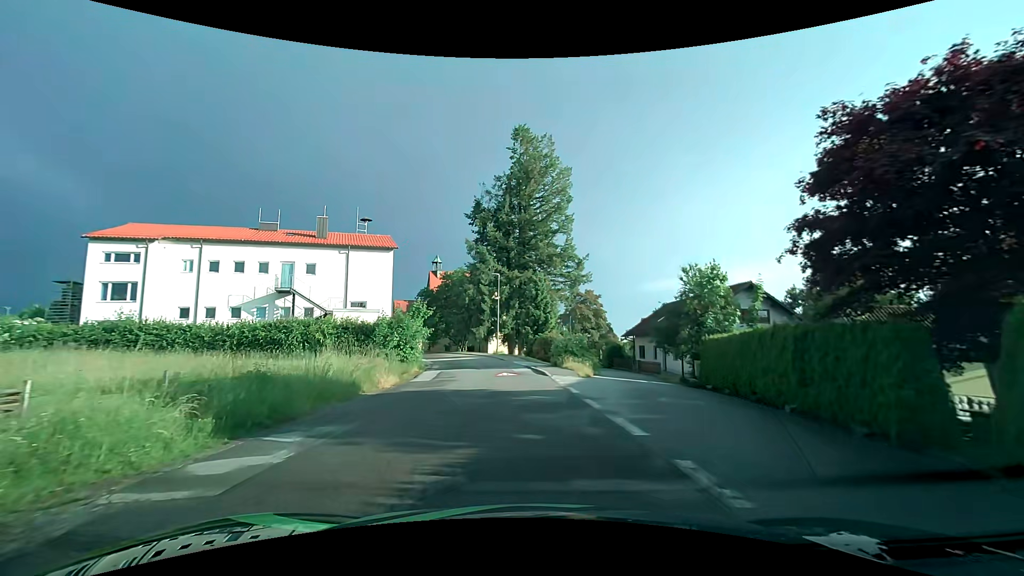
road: residential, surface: asphalt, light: Day
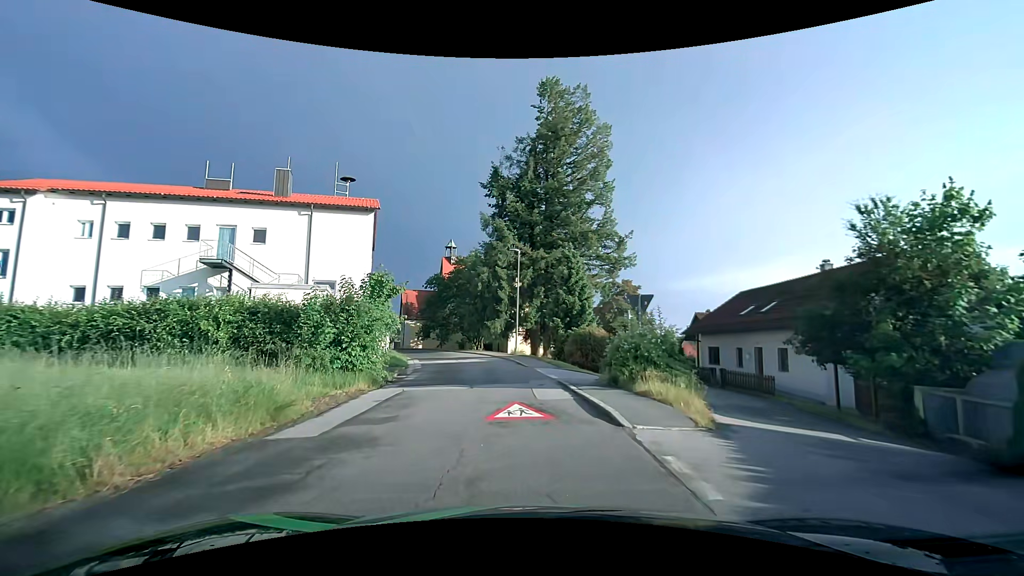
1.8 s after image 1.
(-0.3, +12.0) m; -3°
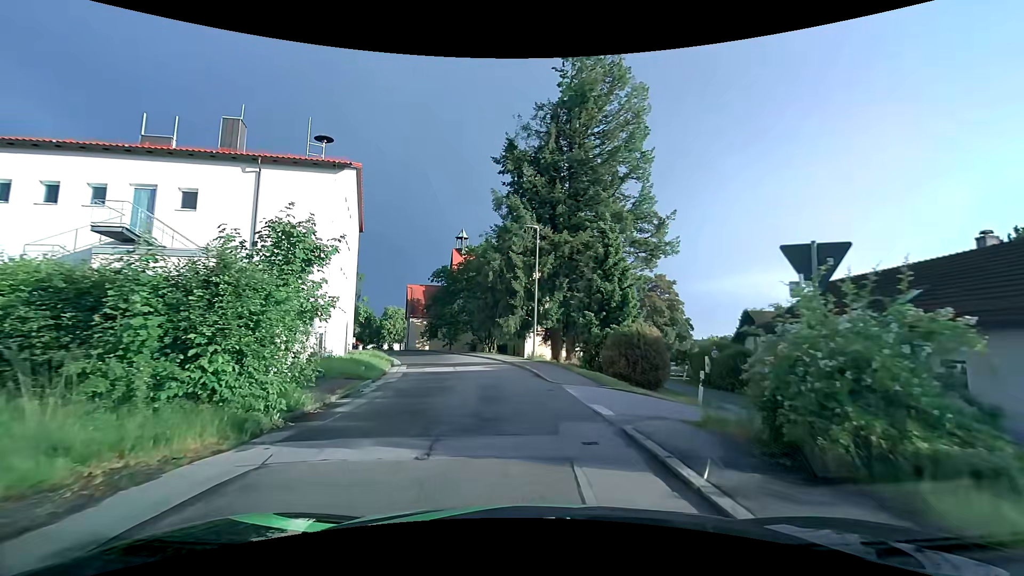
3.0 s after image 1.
(-0.1, +8.3) m; -2°
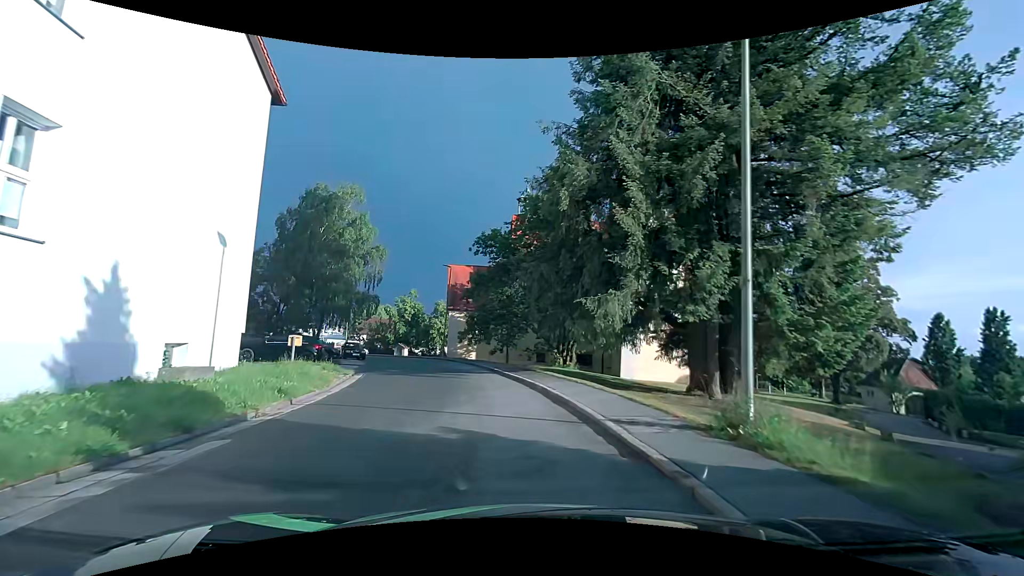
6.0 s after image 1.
(-1.5, +22.2) m; -9°
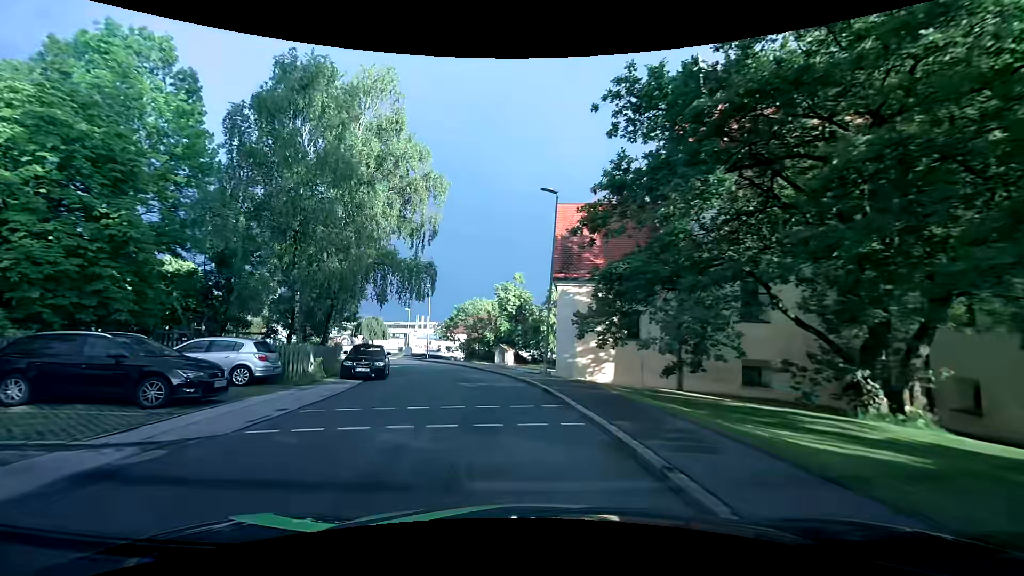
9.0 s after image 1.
(-2.5, +22.7) m; -14°
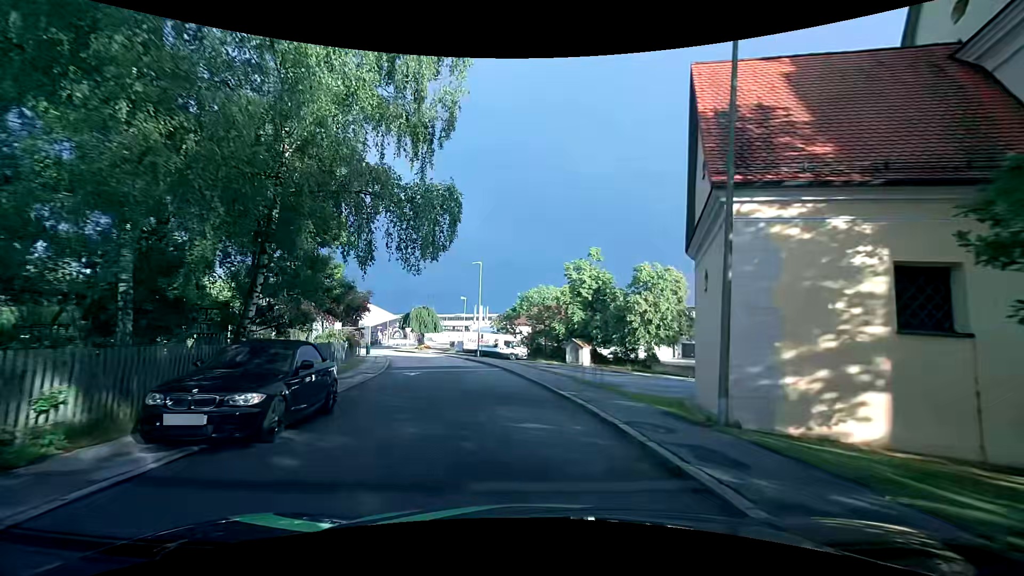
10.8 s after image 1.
(-0.9, +13.3) m; -8°
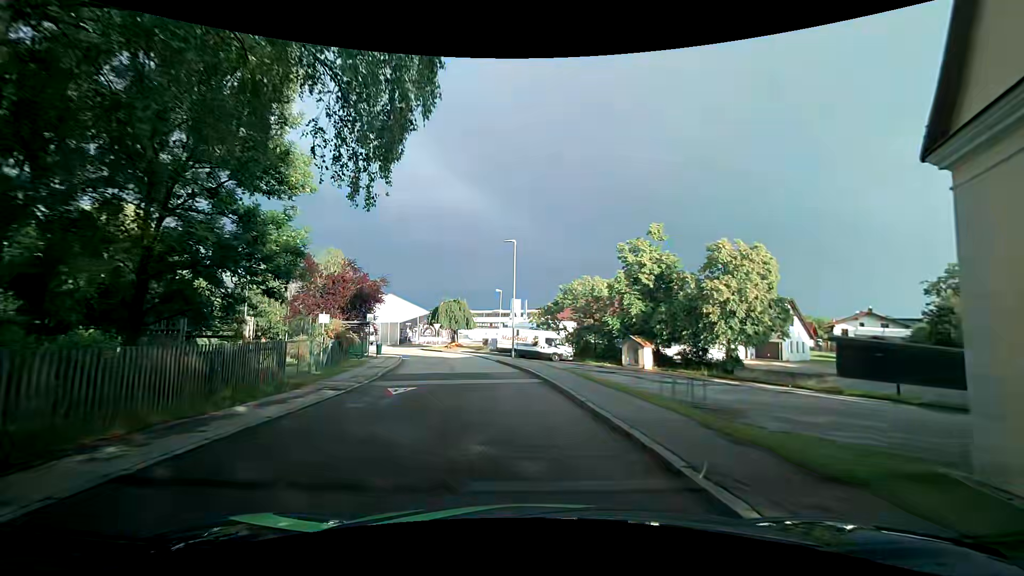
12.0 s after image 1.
(-0.3, +8.6) m; -4°
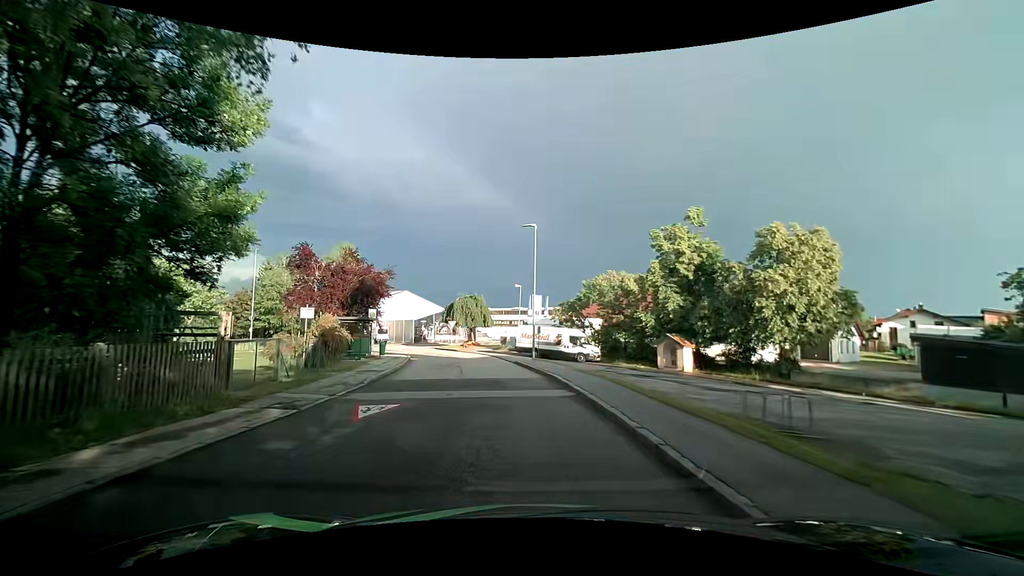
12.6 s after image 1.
(-0.1, +4.3) m; 0°
